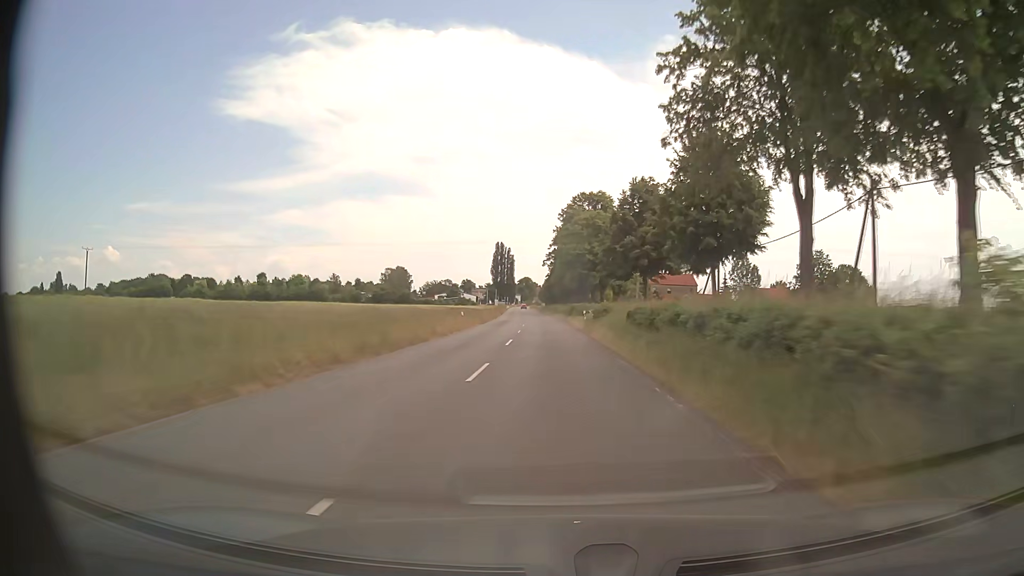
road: secondary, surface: asphalt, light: Day
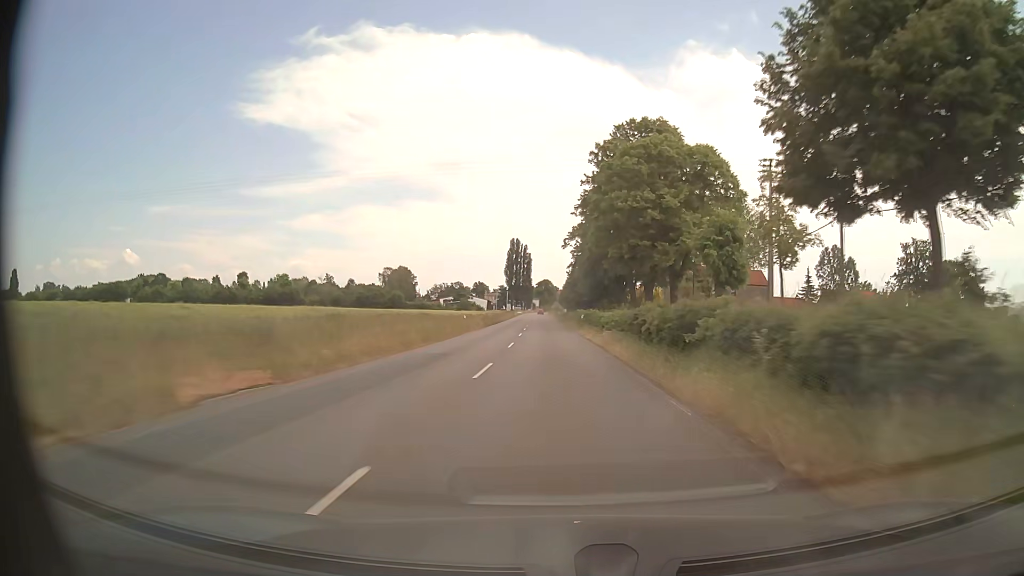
(-0.8, +47.4) m; -2°
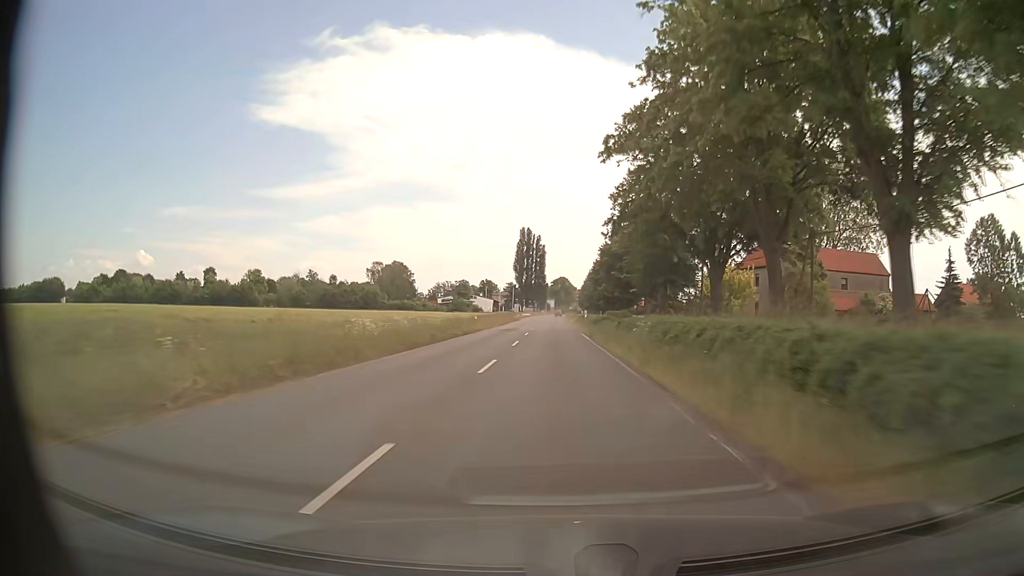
(-0.7, +47.4) m; -1°
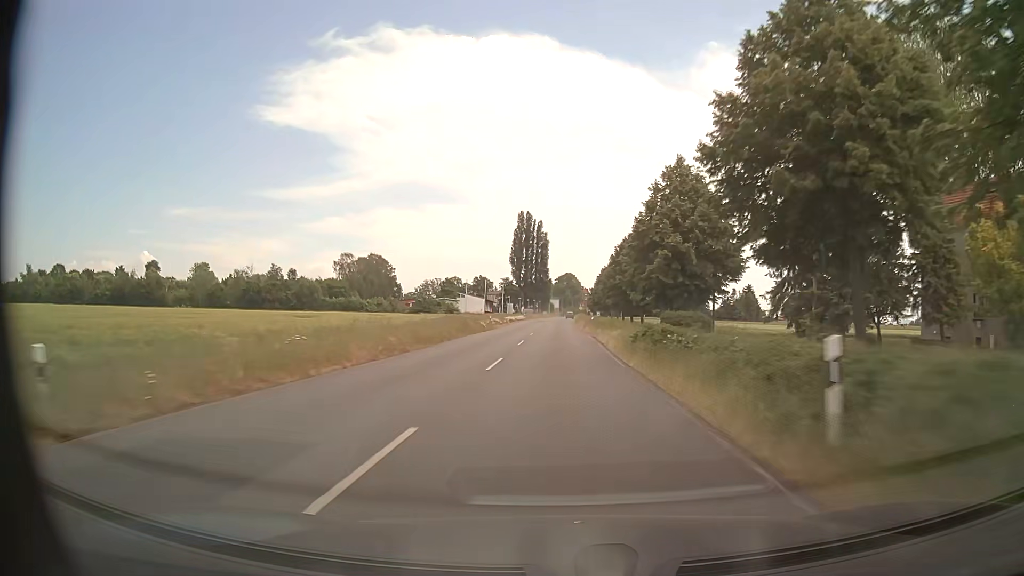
(-0.3, +47.3) m; 0°
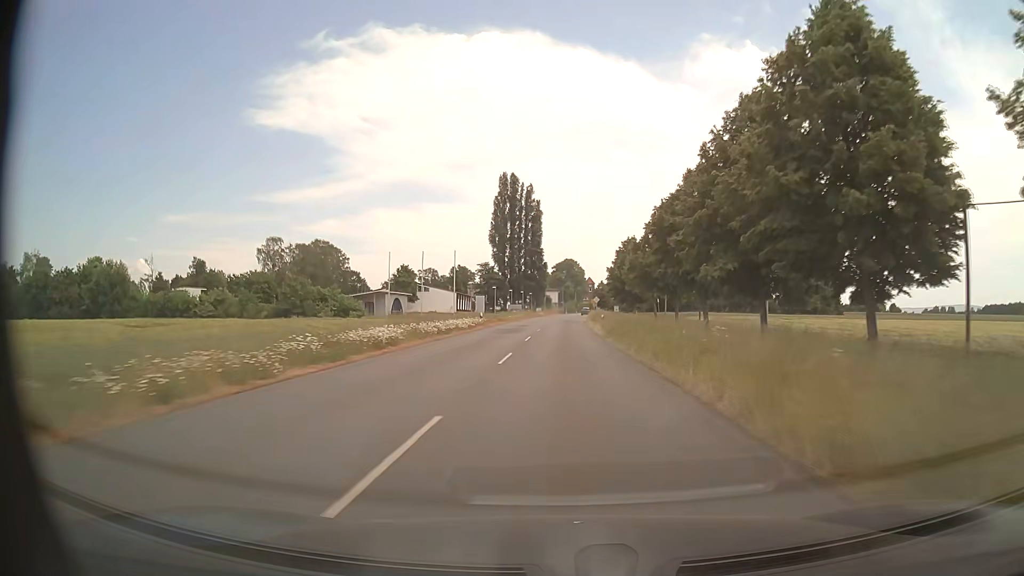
(-0.8, +59.4) m; -1°
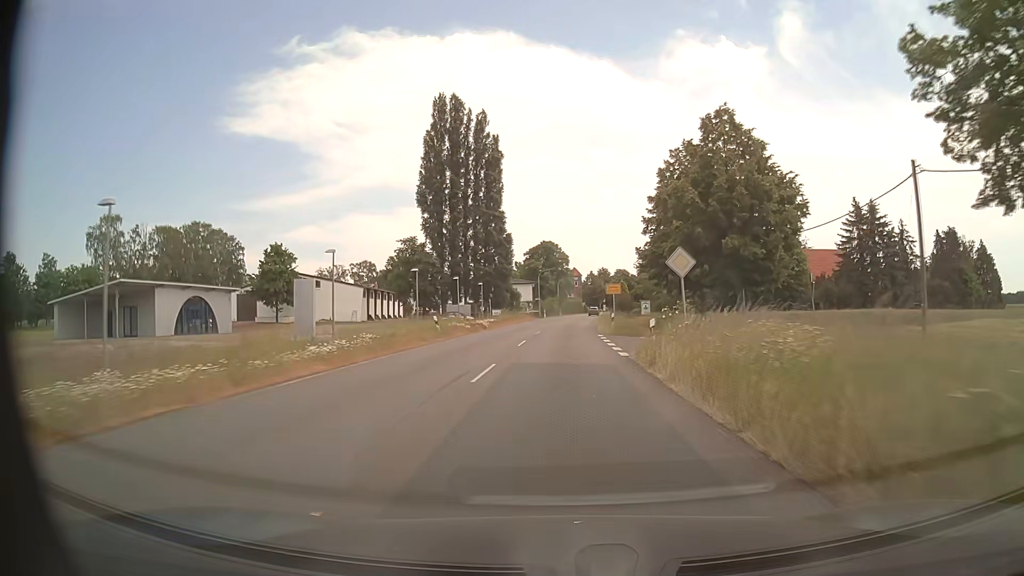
(+0.8, +63.6) m; +2°
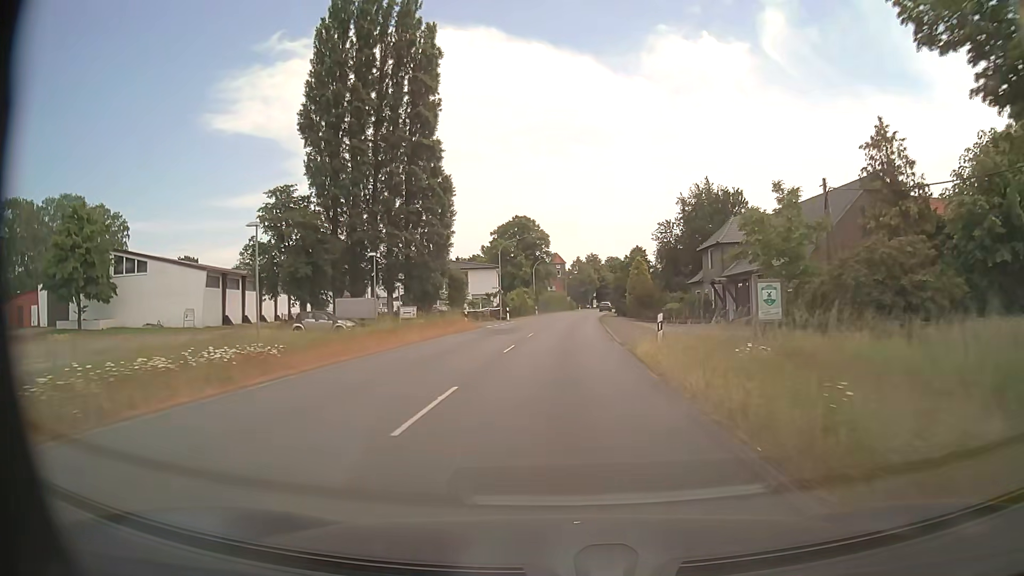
(+0.5, +40.9) m; +2°
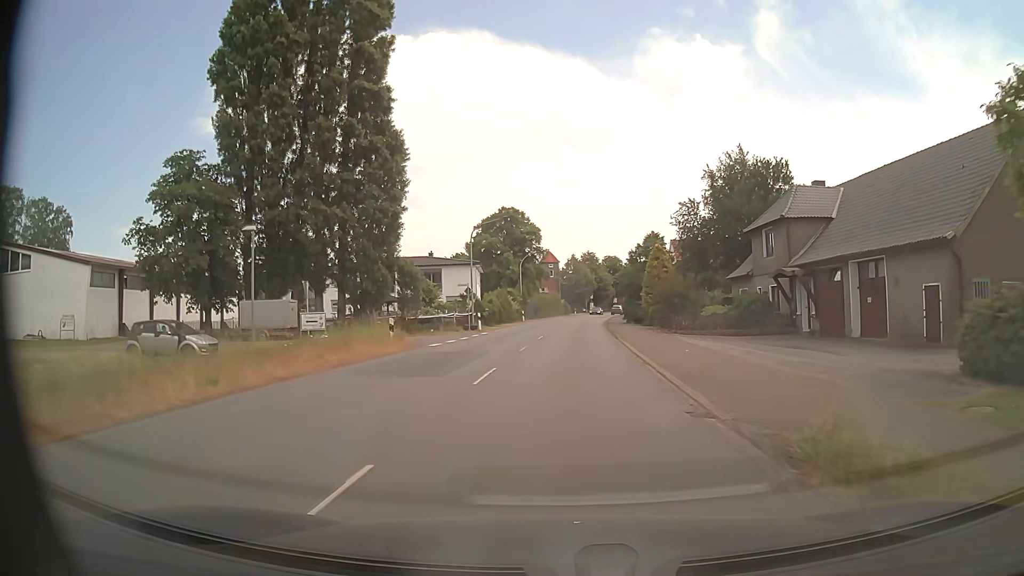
(+0.1, +15.8) m; +1°
(0, +10) (0, +20) (+1, +30) (+1, +40) (+2, +50) (+2, +60) (+3, +70) (+4, +80) (+5, +90) (+6, +100) m
